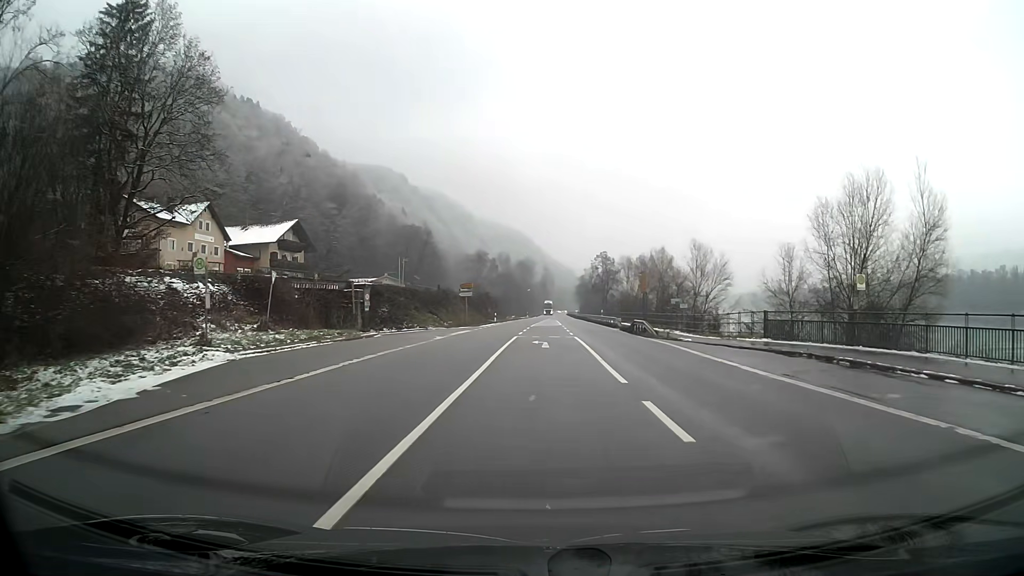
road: primary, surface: asphalt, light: Day
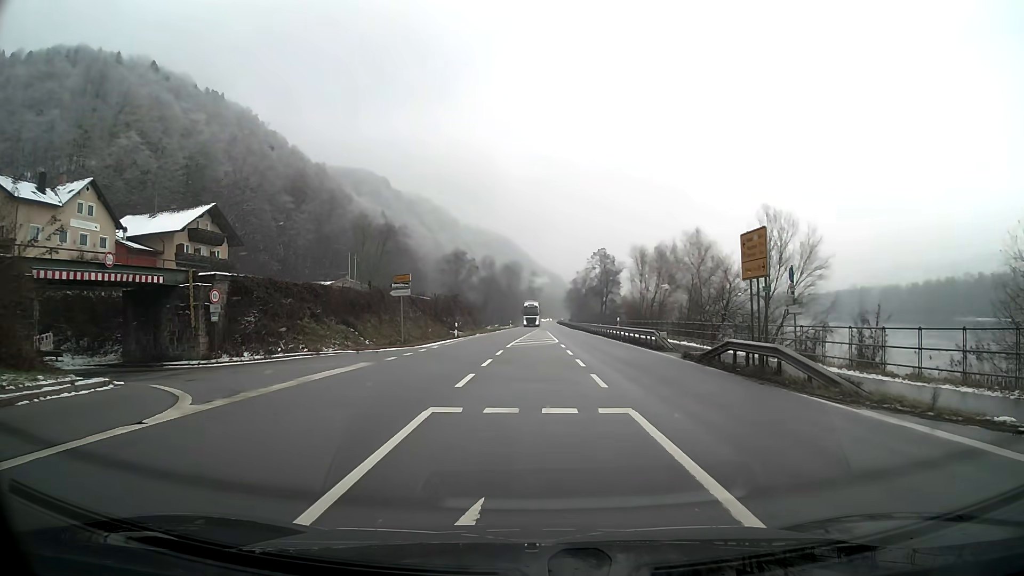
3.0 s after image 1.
(+0.3, +23.0) m; +1°
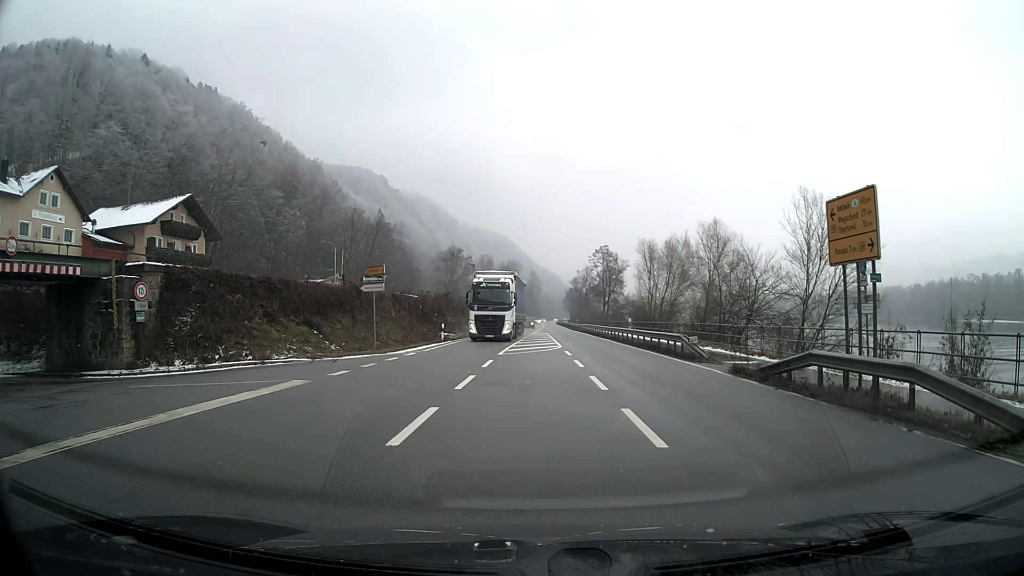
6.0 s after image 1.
(0.0, +5.7) m; 0°
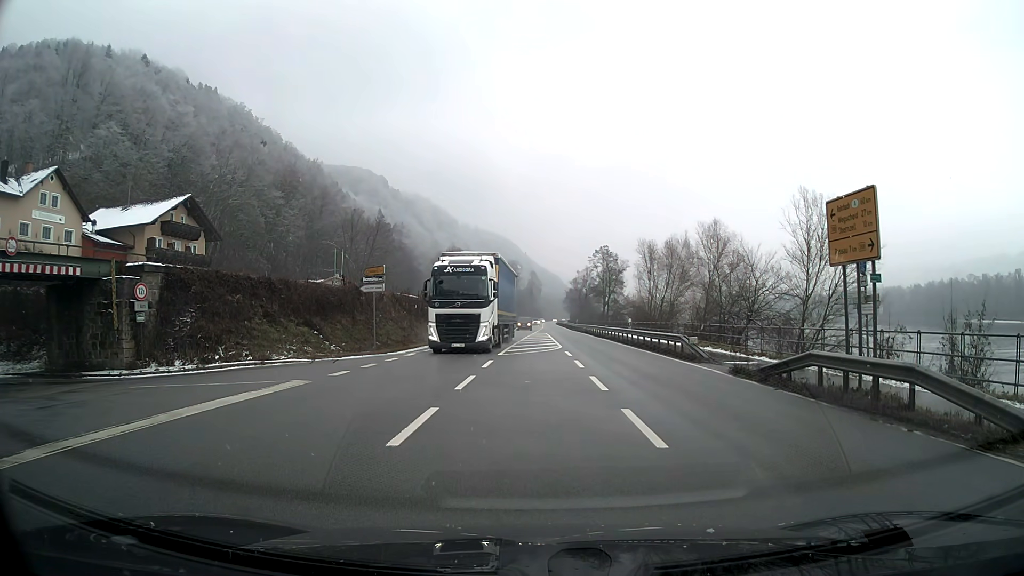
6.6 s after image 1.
(0.0, 0.0) m; 0°
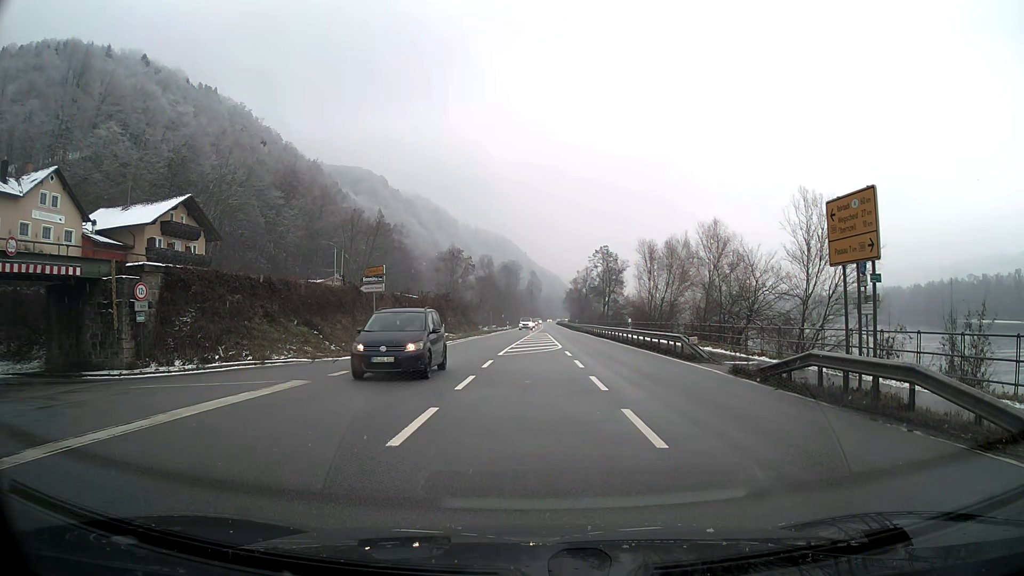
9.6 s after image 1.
(0.0, 0.0) m; 0°
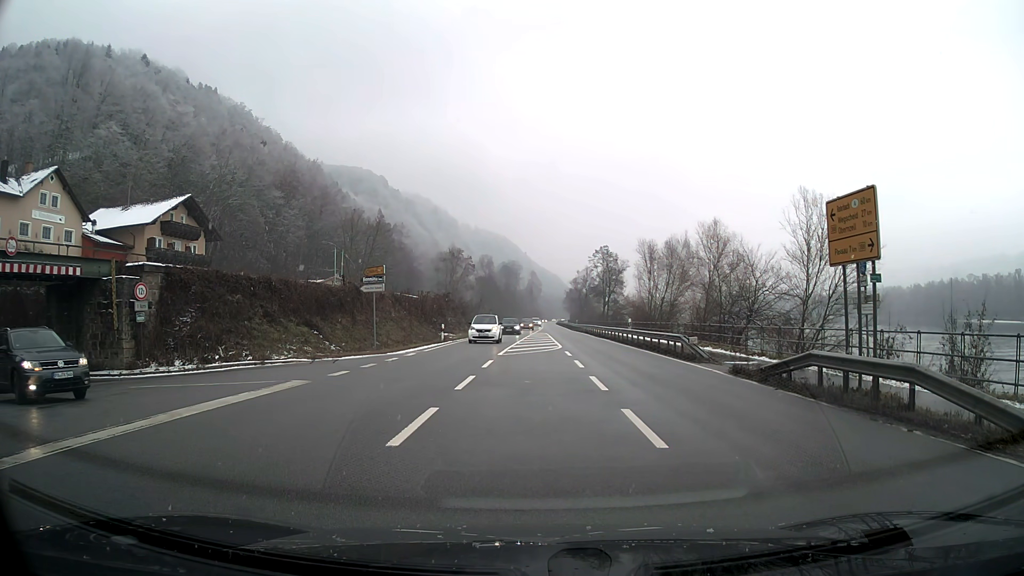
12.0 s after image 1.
(0.0, 0.0) m; 0°
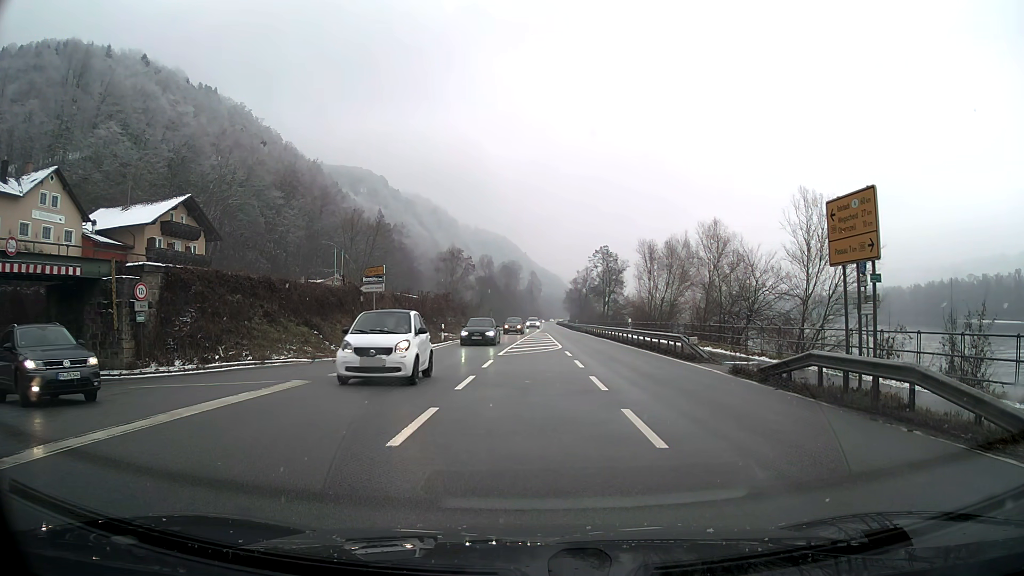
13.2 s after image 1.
(0.0, 0.0) m; 0°
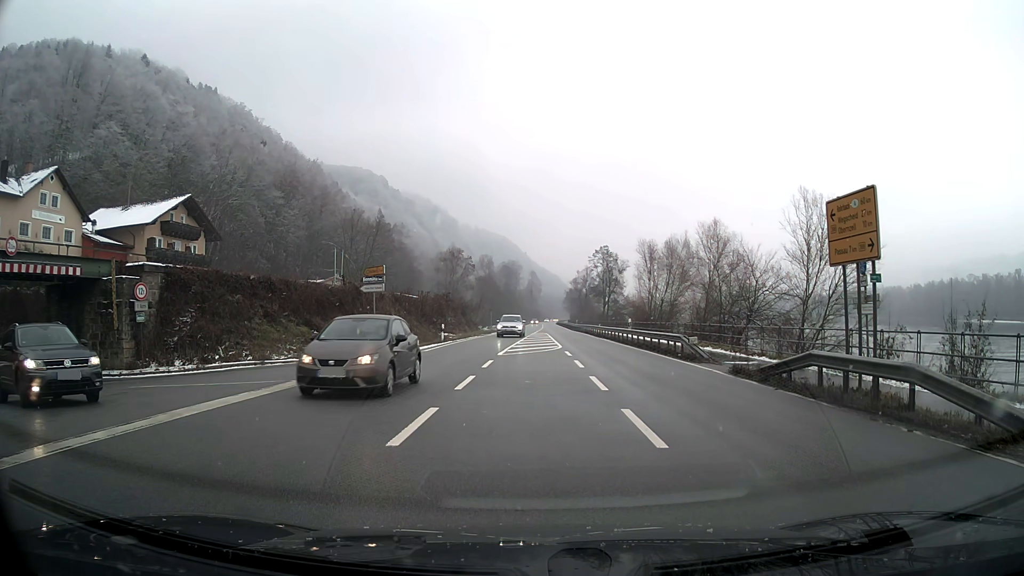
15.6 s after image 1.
(0.0, 0.0) m; 0°
